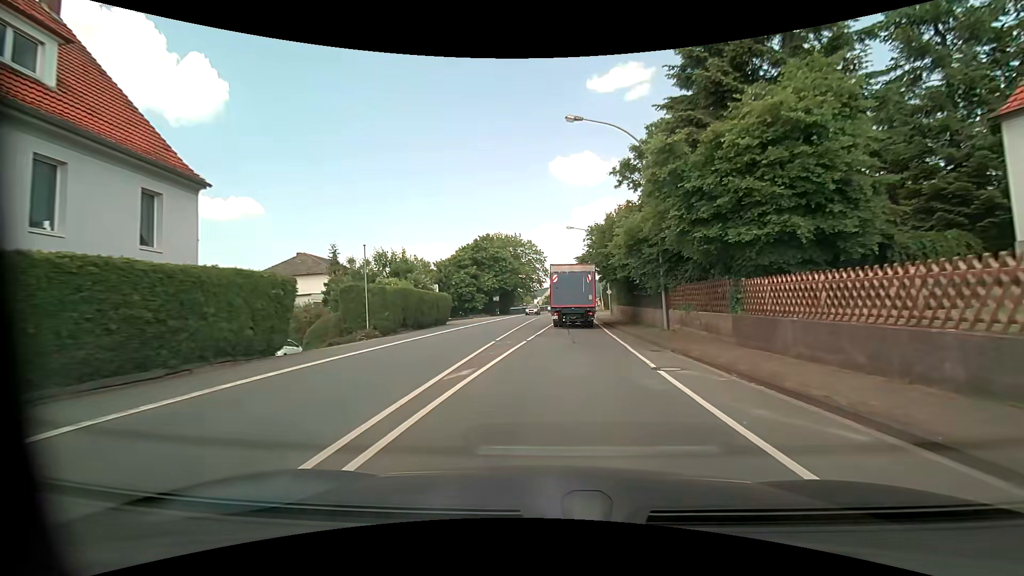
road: primary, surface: asphalt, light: Day
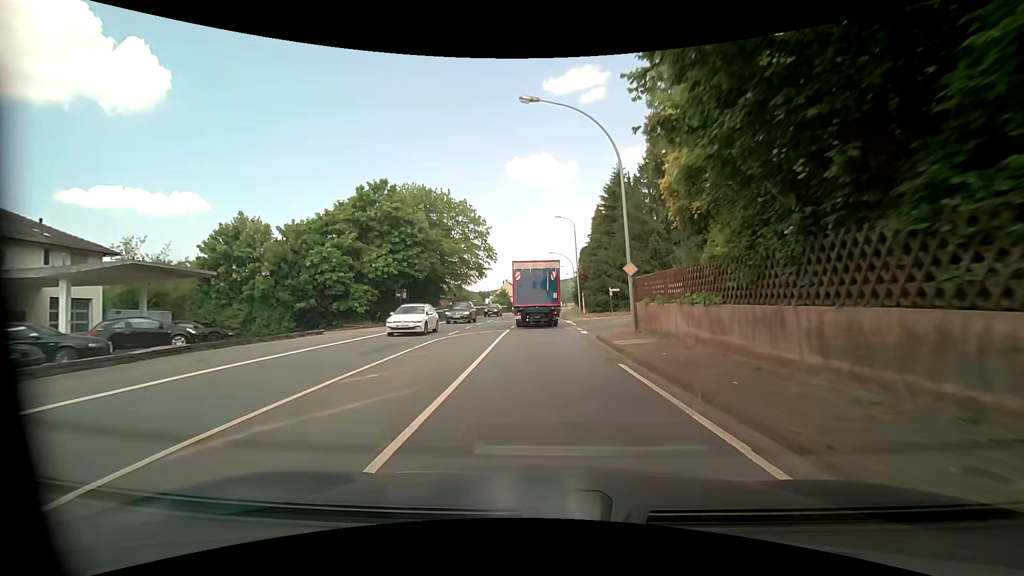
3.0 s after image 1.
(+1.5, +33.8) m; +6°
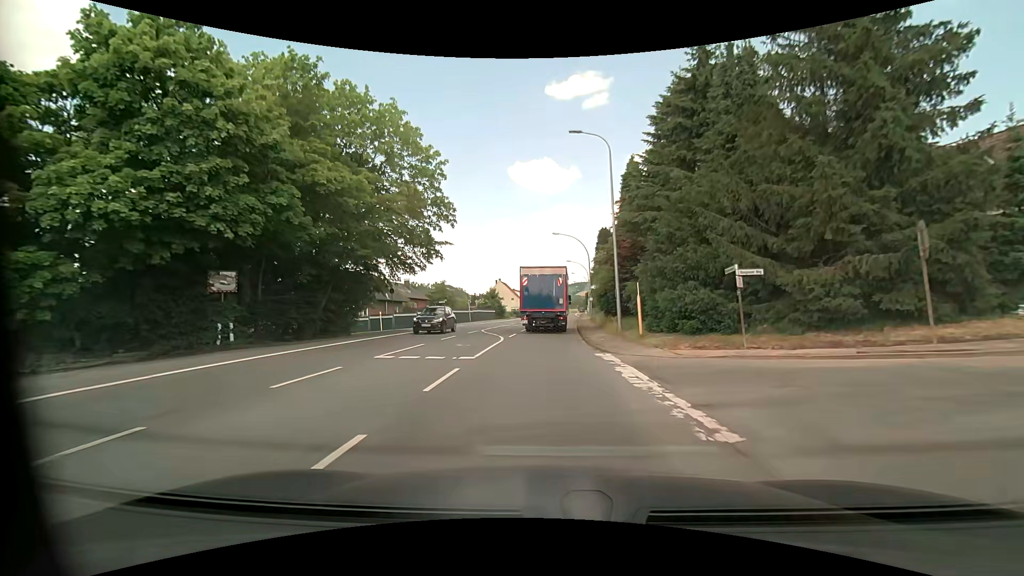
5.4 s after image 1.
(-0.3, +26.6) m; -1°
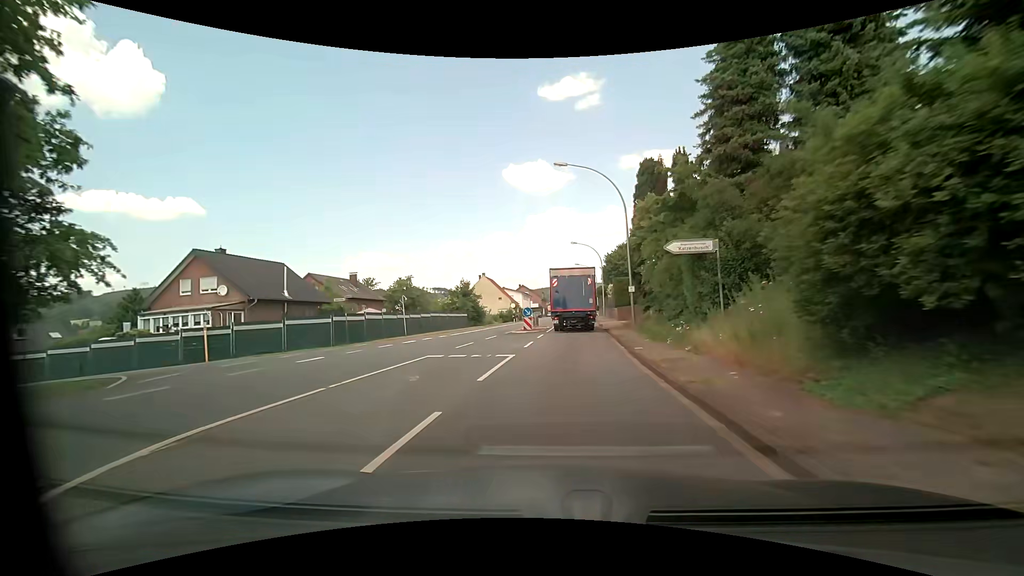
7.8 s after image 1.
(-0.1, +27.2) m; 0°
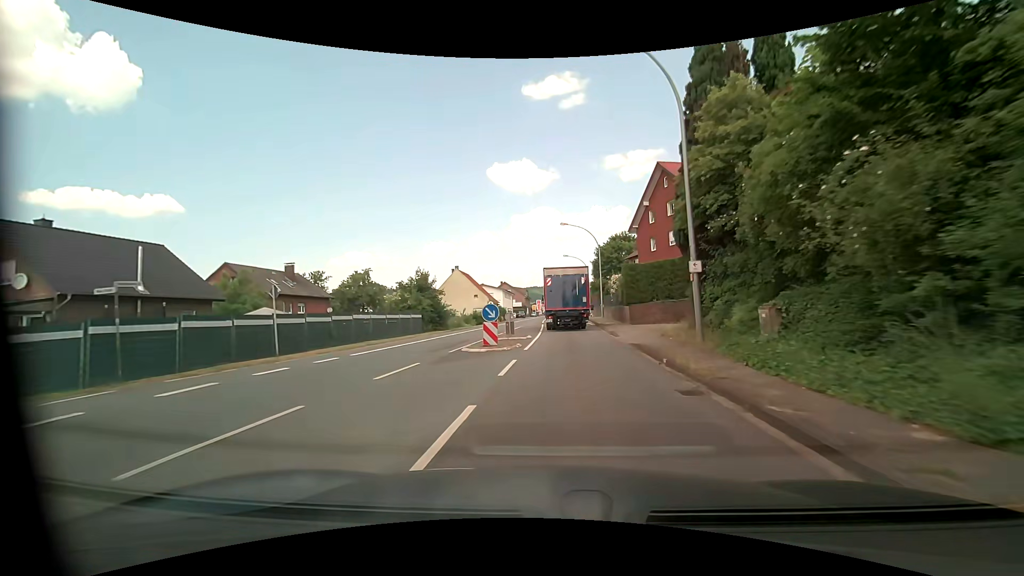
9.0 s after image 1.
(+0.3, +14.3) m; +2°
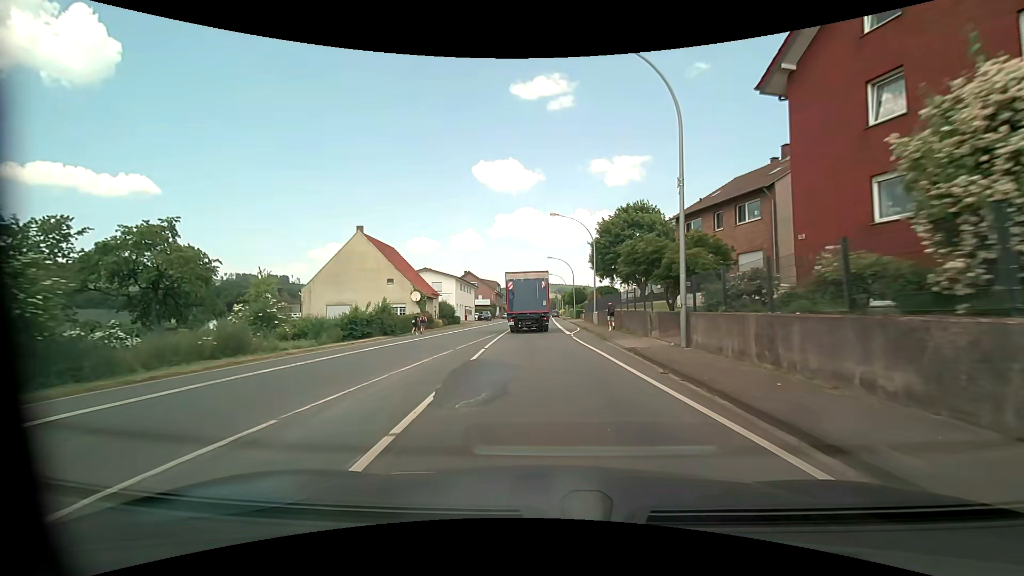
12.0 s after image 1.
(+1.1, +37.2) m; +2°
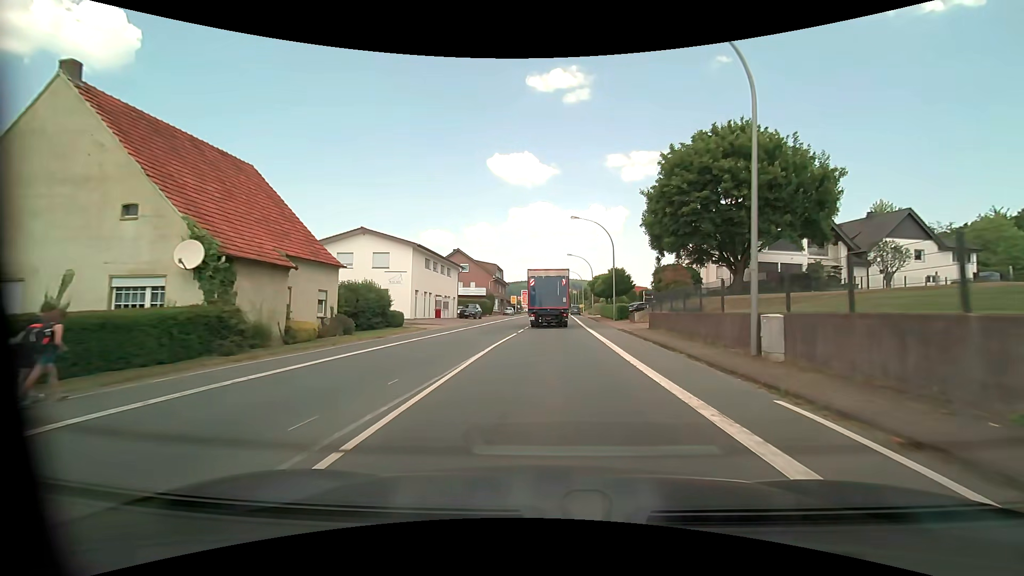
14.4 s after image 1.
(-0.5, +31.2) m; -1°
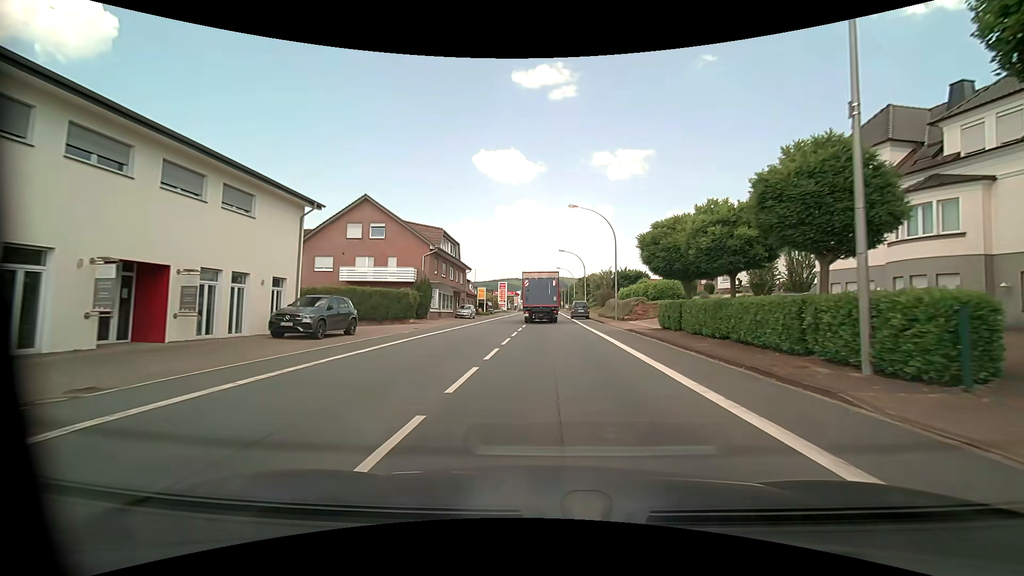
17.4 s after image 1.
(+0.5, +37.7) m; +2°
(0, +10) (0, +20) (0, +30) (0, +40) (0, +50) (+1, +60) (+1, +70) (+1, +80) (+1, +90) (+1, +100) m
